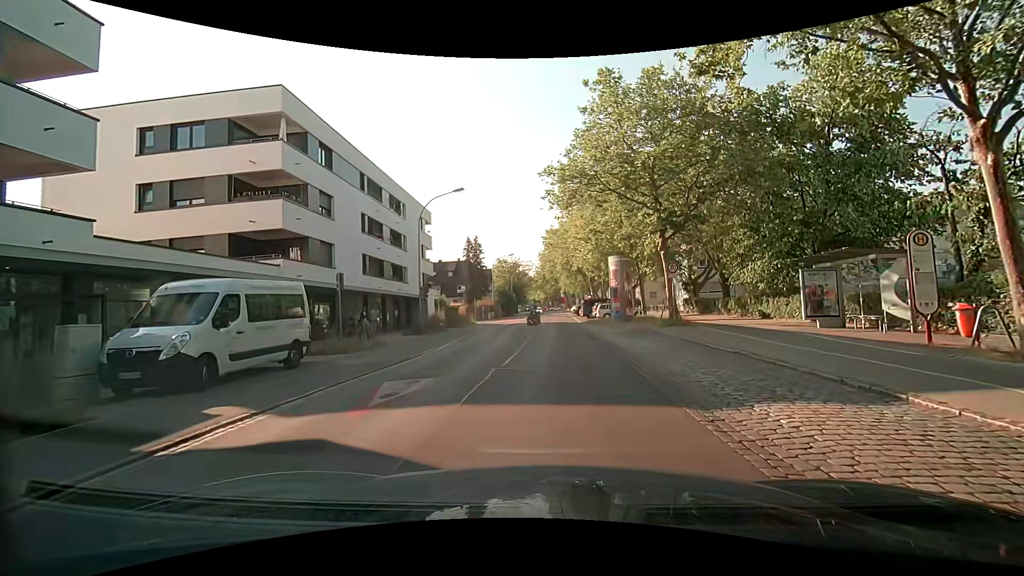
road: secondary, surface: asphalt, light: Day
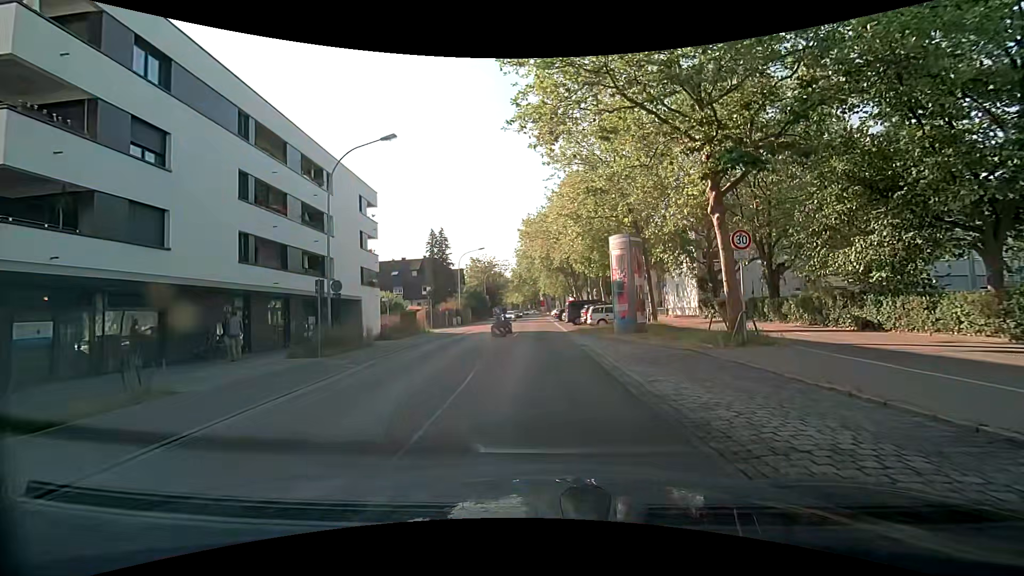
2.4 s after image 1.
(+0.4, +11.8) m; +2°
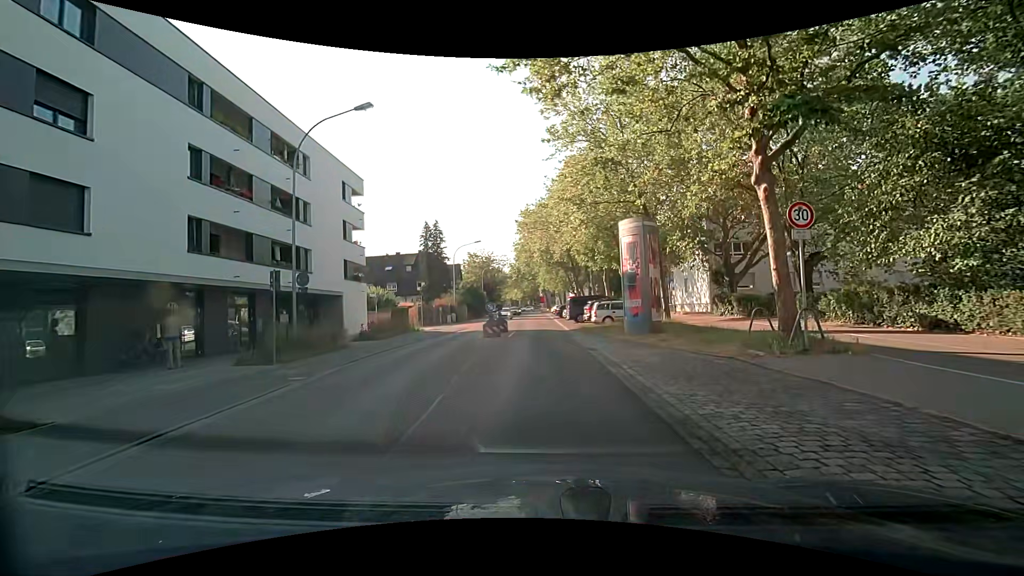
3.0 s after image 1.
(0.0, +3.3) m; 0°
(0, +10) (0, +20) (0, +30) (-1, +40) (-1, +50) (-2, +60) (-2, +70) (-2, +80) (-2, +90) (-3, +100) m
